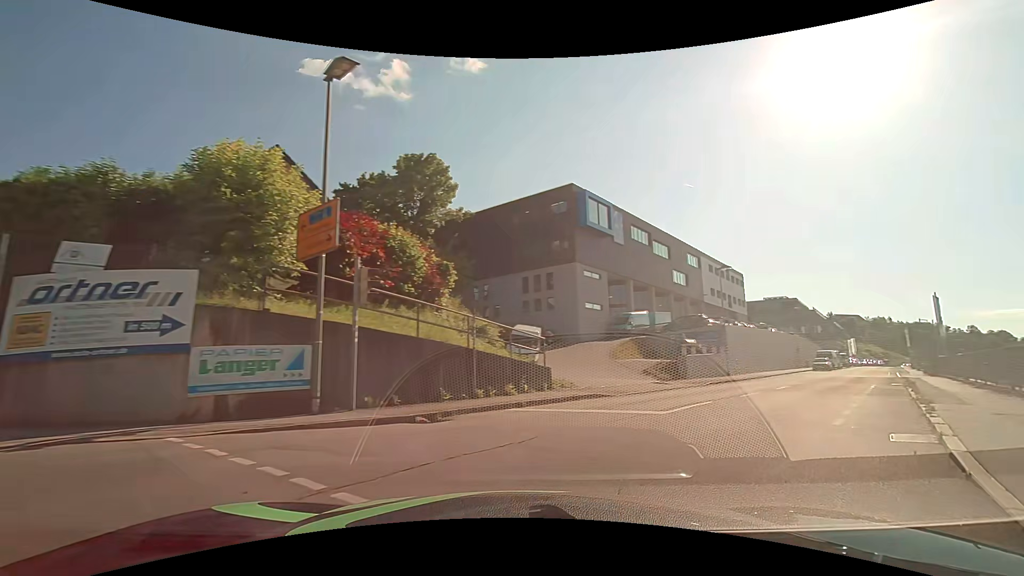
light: Day
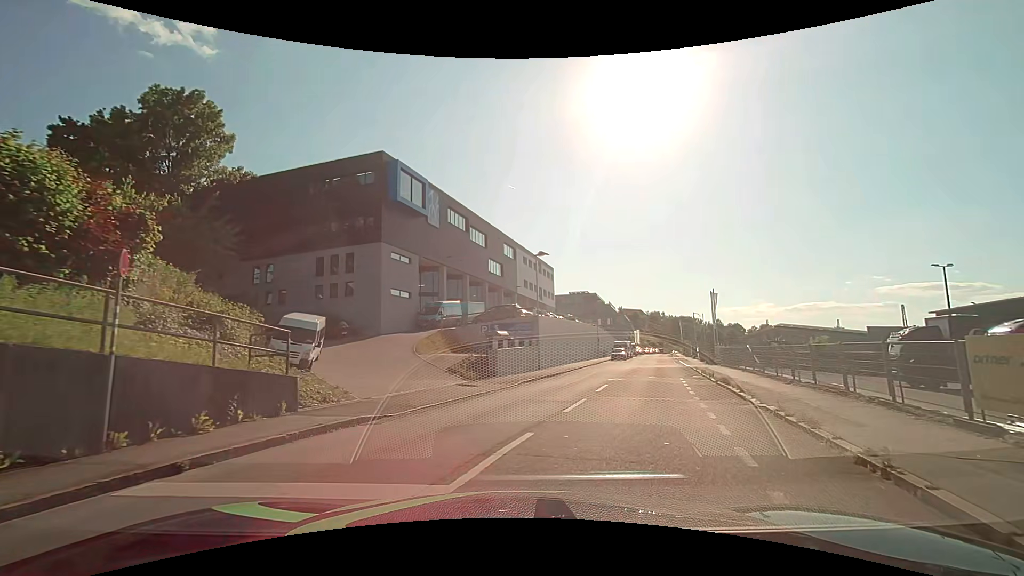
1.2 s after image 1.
(+1.4, +5.5) m; +22°
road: residential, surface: asphalt
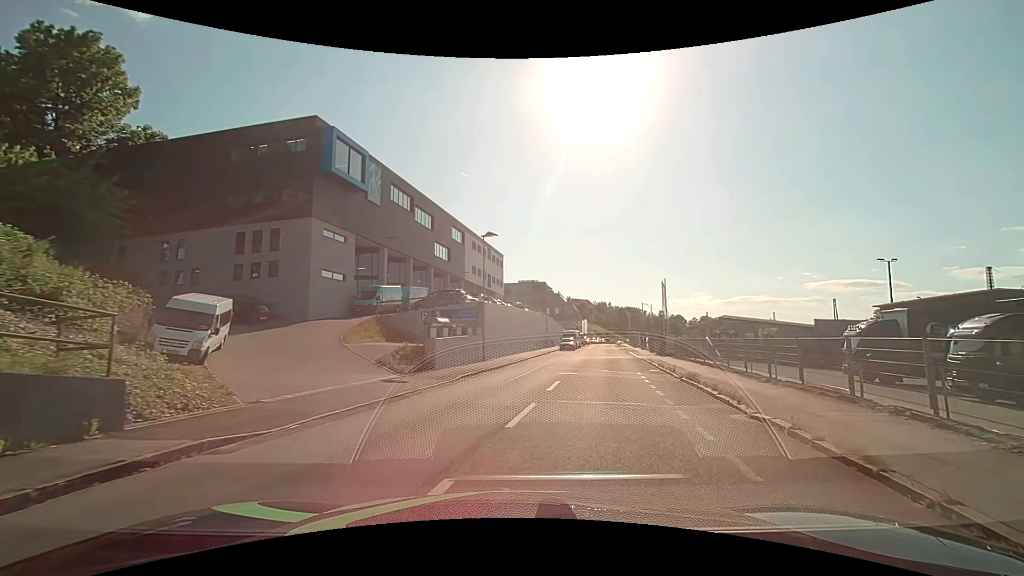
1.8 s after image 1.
(+0.2, +3.1) m; +6°
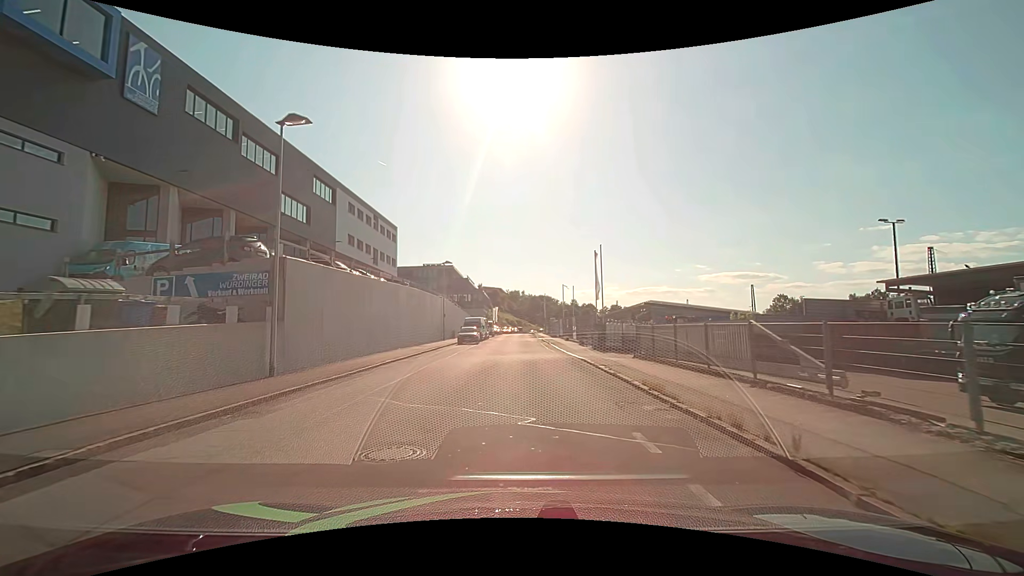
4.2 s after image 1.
(+2.5, +15.8) m; +11°
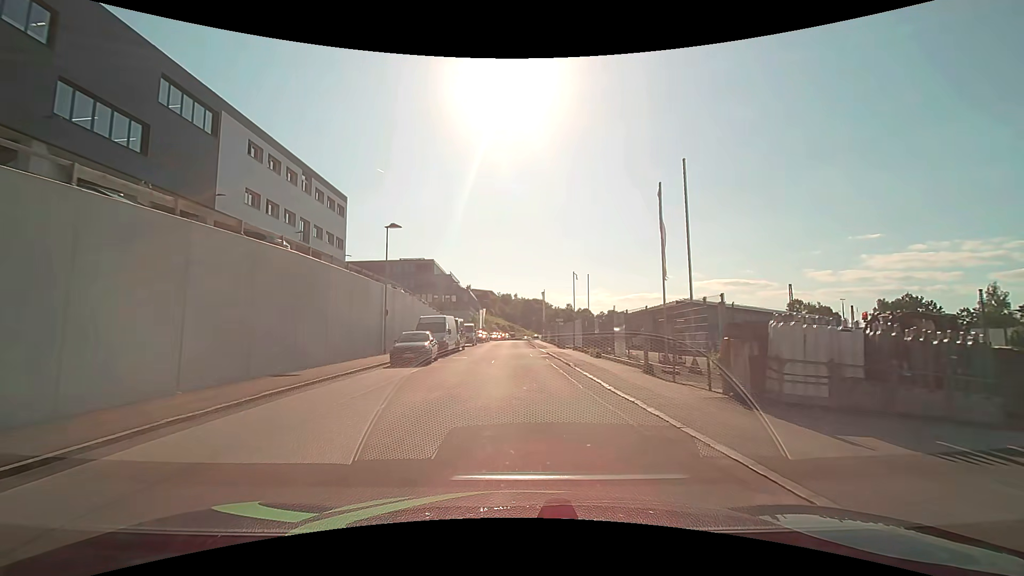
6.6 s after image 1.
(+0.1, +20.7) m; +1°
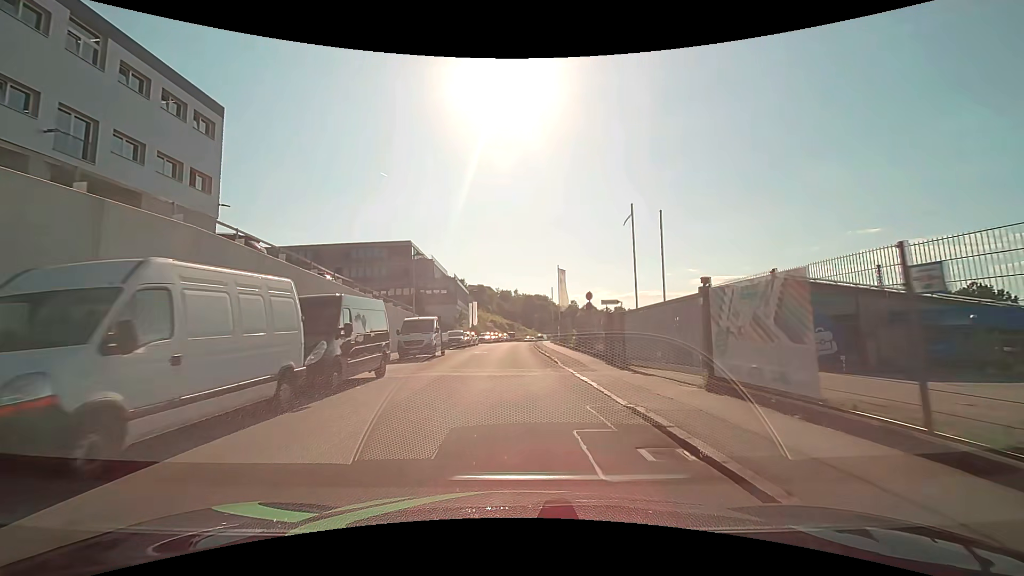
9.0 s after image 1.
(0.0, +24.6) m; 0°
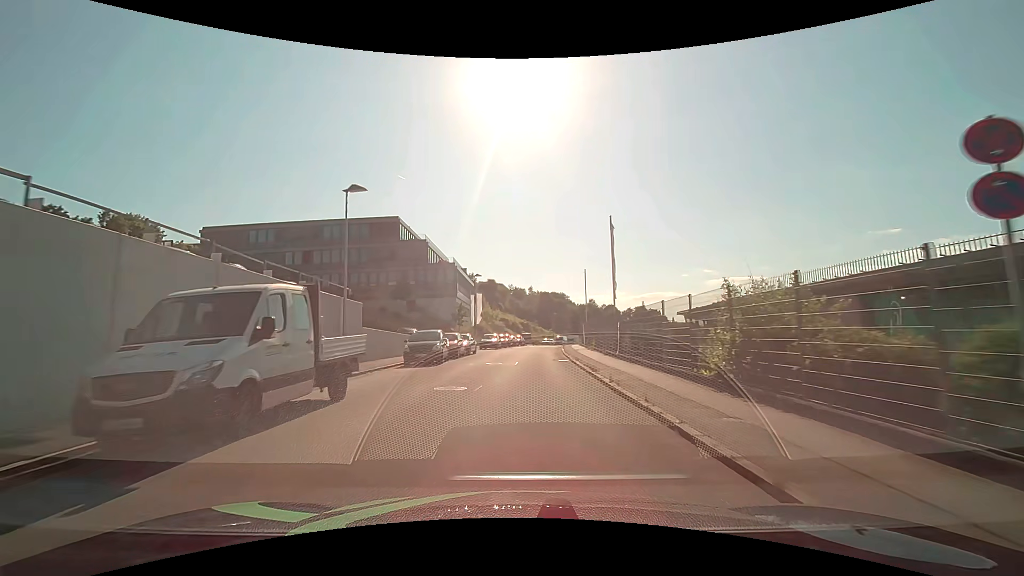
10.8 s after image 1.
(-0.3, +20.1) m; -1°
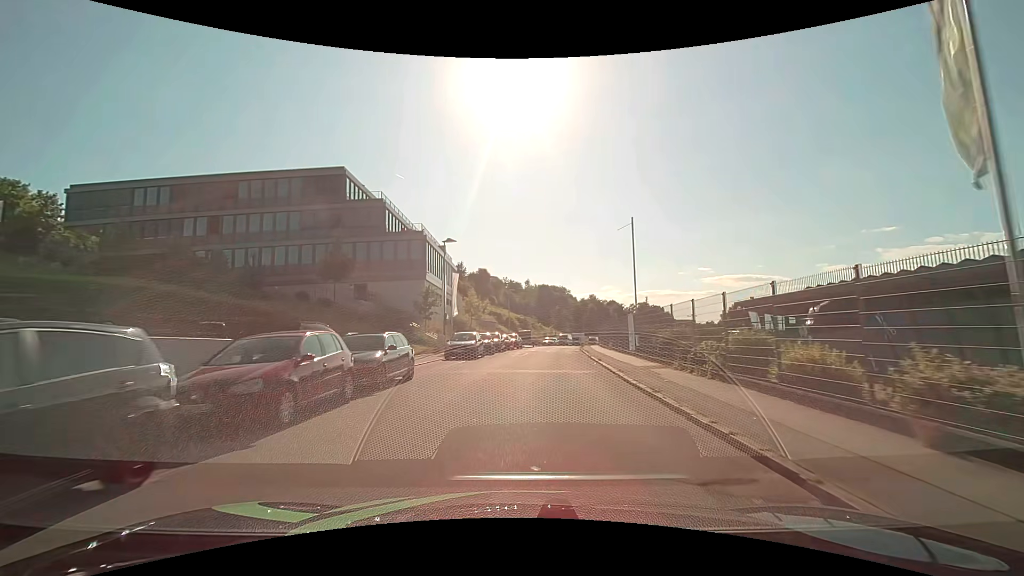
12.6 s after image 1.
(0.0, +21.0) m; 0°
(0, +10) (+1, +20) (+2, +30) (+3, +40) (+4, +50) (+5, +60) (+7, +70) (+9, +79) (+11, +89) (+14, +99) m
